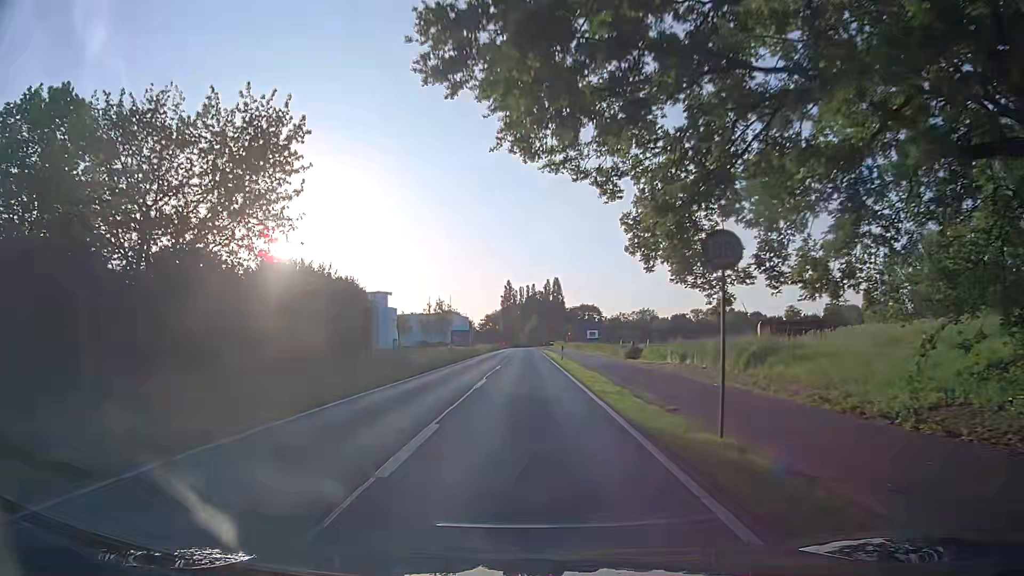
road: secondary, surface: asphalt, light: Day
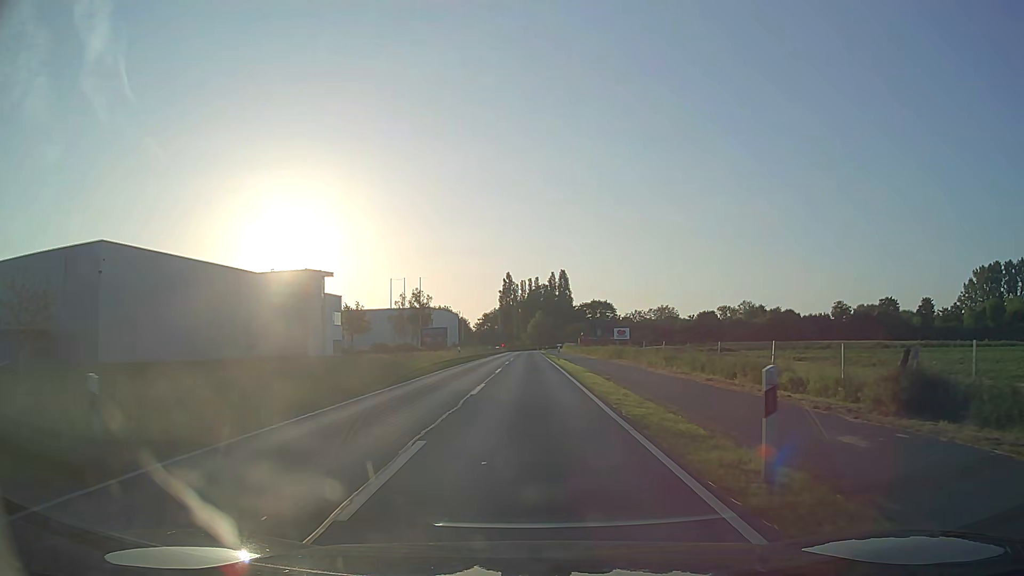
(+0.5, +38.0) m; +1°
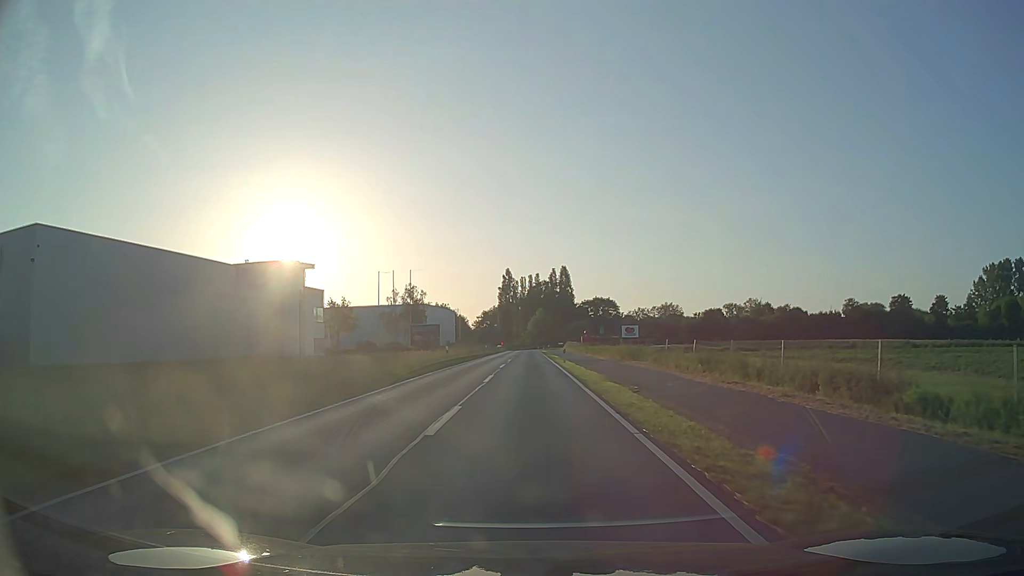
(0.0, +7.6) m; 0°
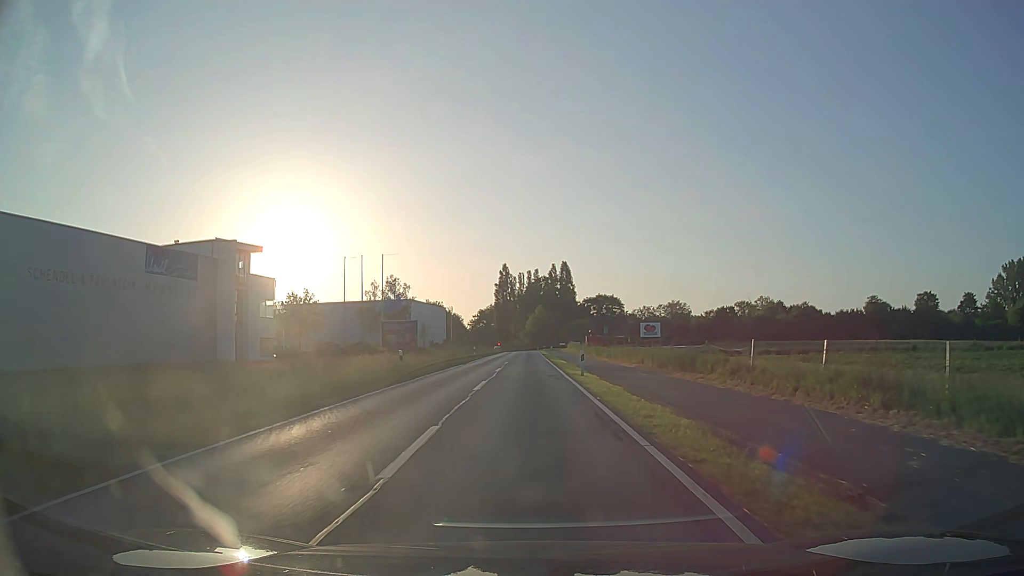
(0.0, +15.2) m; 0°
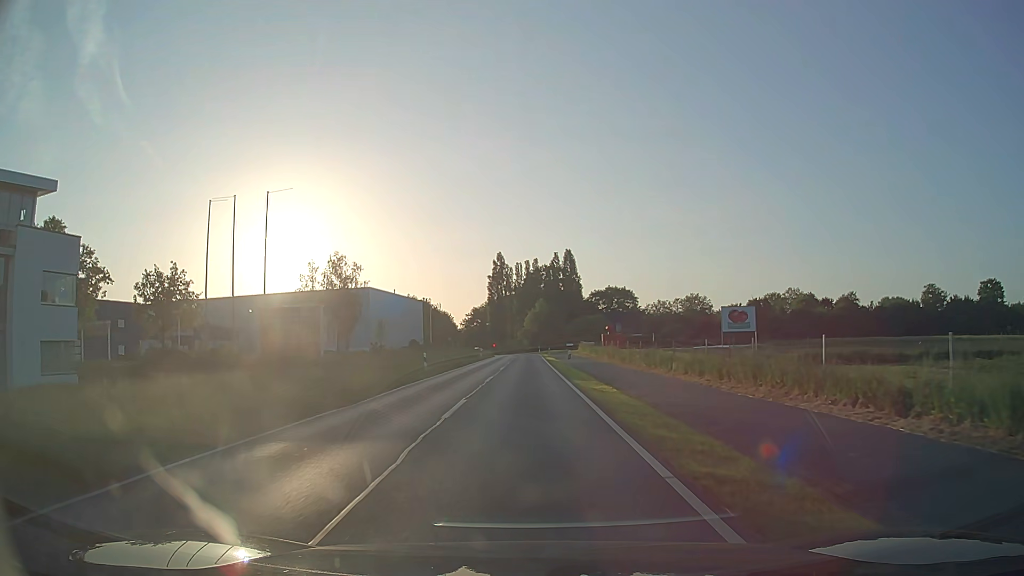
(+0.2, +30.4) m; 0°
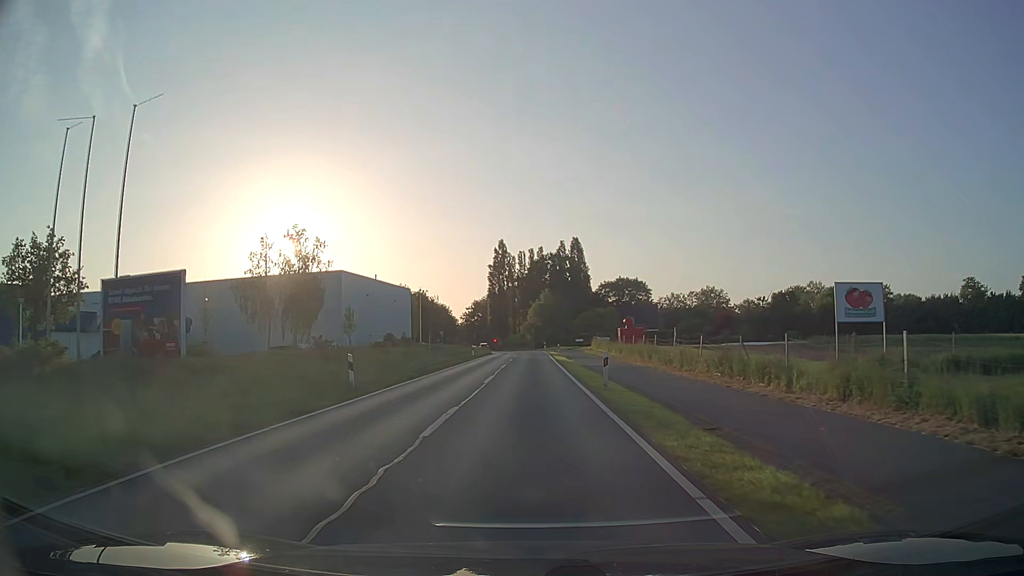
(-0.1, +15.3) m; -1°
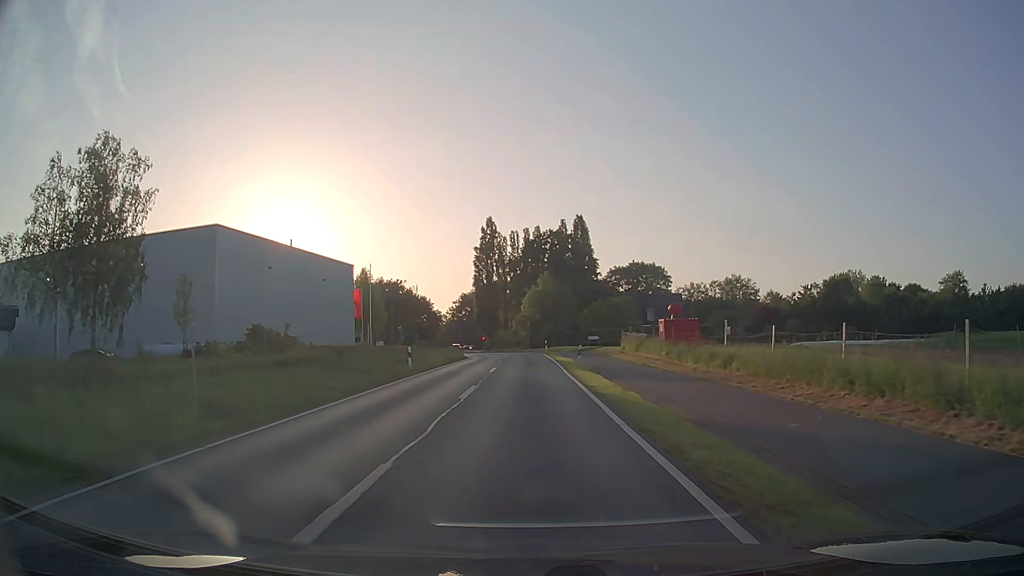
(+0.1, +30.7) m; +1°
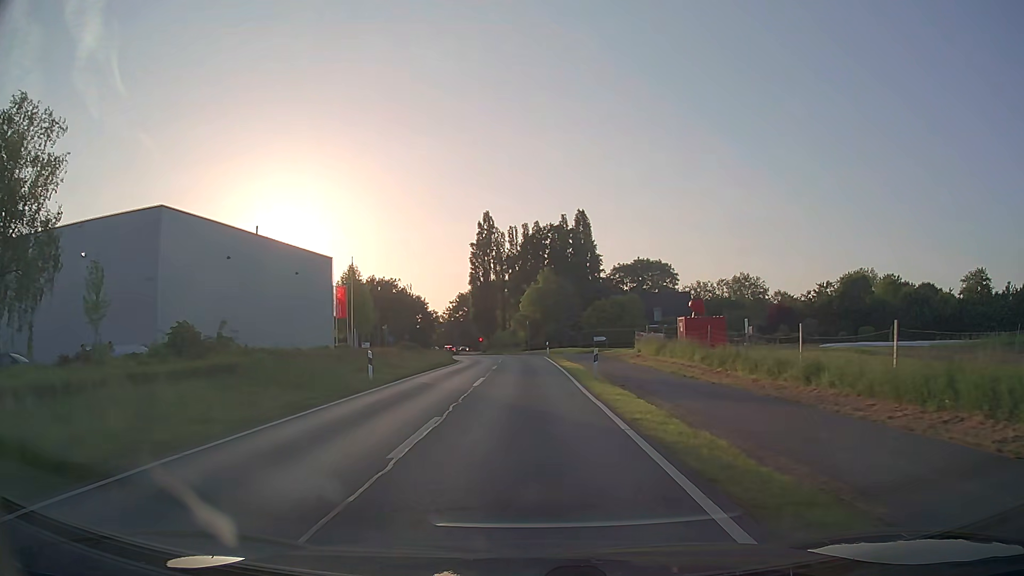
(0.0, +7.7) m; 0°
(0, +10) (0, +20) (0, +30) (0, +40) (-1, +50) (-2, +60) (-4, +70) (-6, +79) (-9, +89) (-12, +99) m
